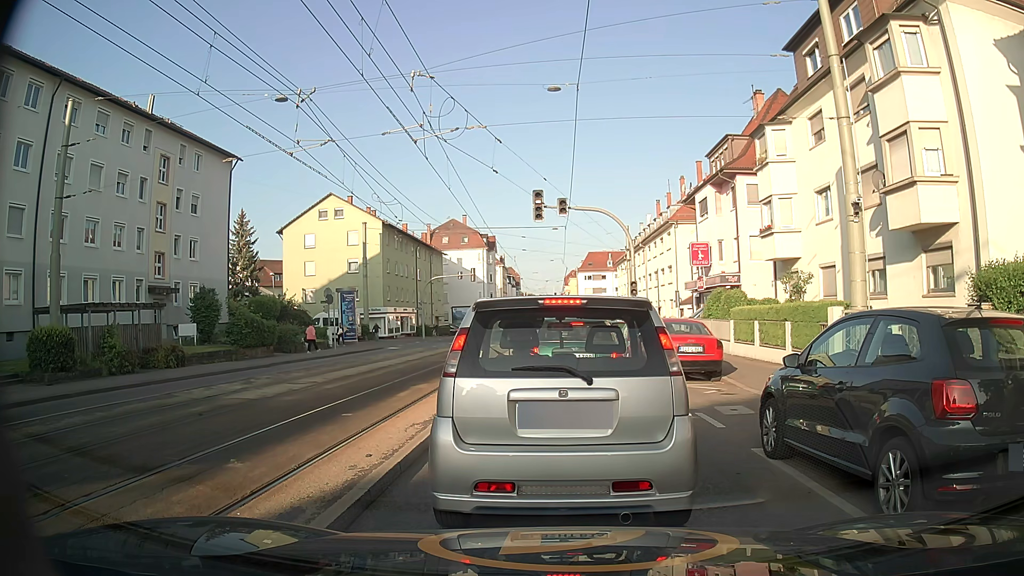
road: secondary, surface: asphalt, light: Day
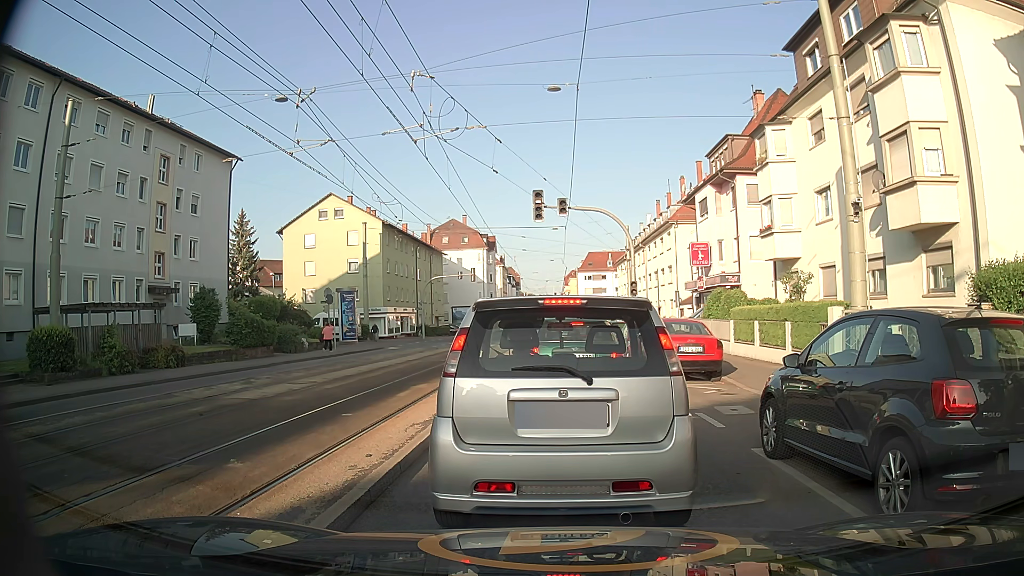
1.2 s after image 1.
(0.0, 0.0) m; 0°
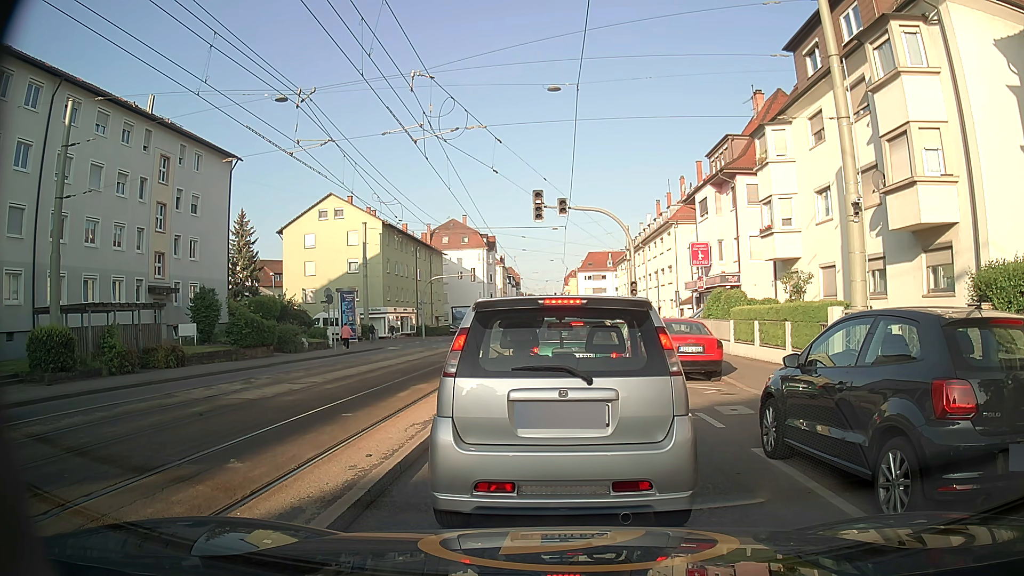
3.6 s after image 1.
(0.0, 0.0) m; 0°
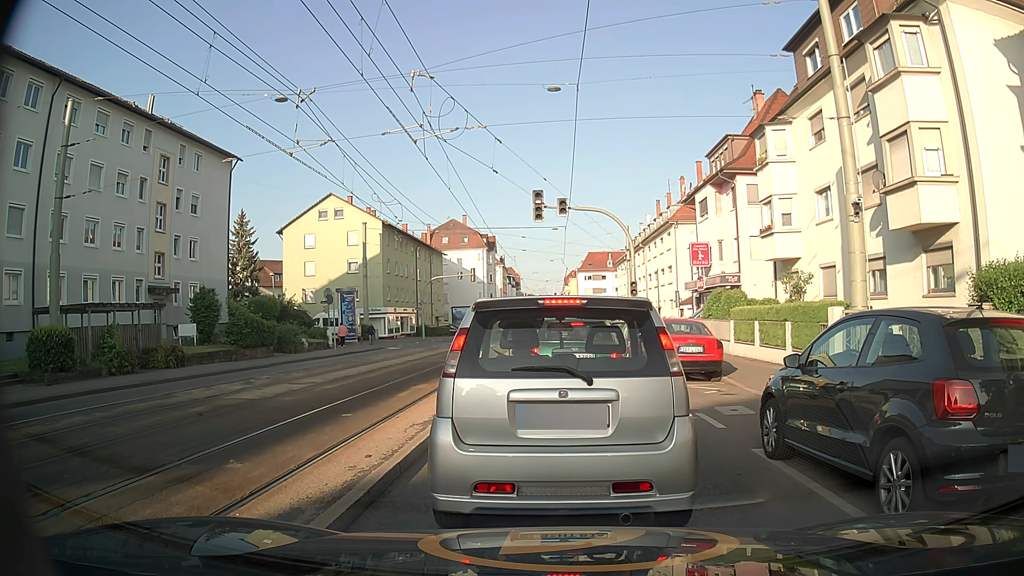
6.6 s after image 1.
(0.0, 0.0) m; 0°
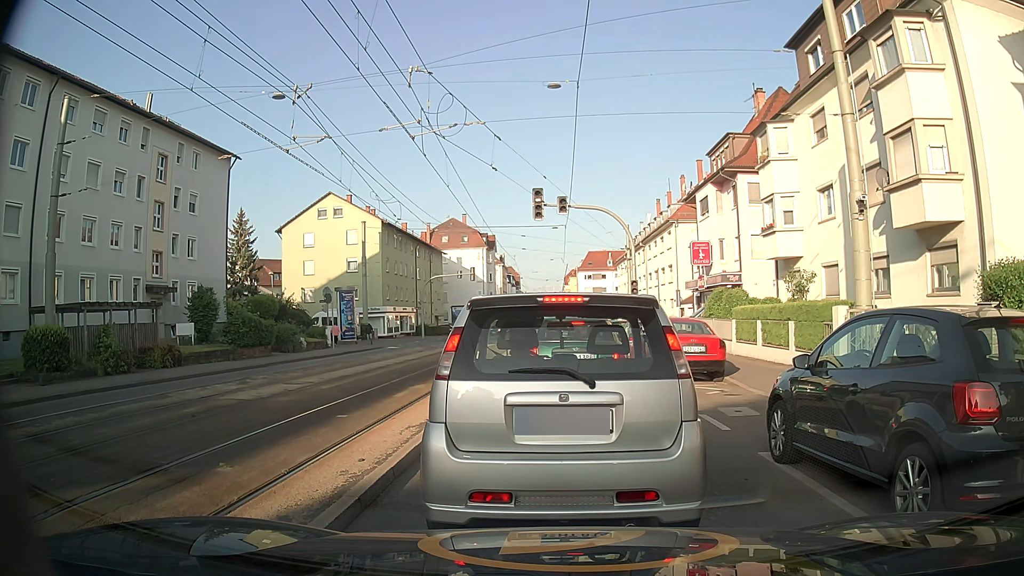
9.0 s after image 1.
(0.0, +0.2) m; 0°
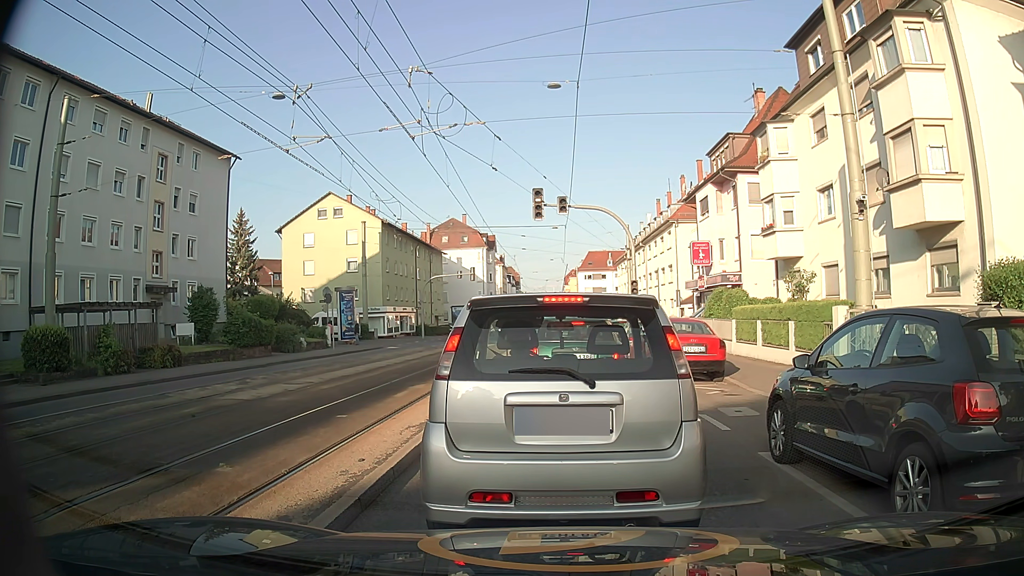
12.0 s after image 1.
(0.0, 0.0) m; 0°
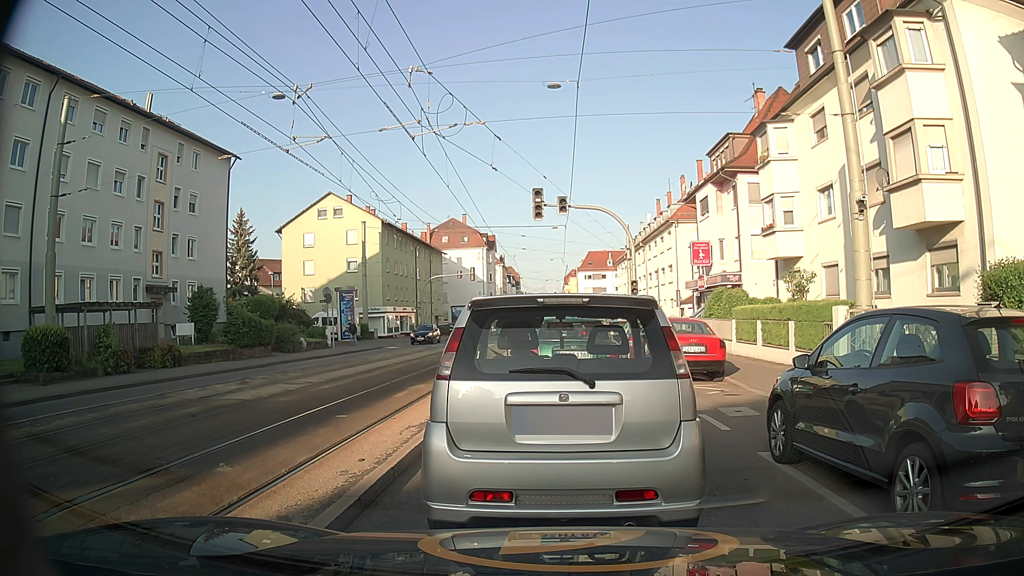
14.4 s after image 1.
(0.0, 0.0) m; 0°
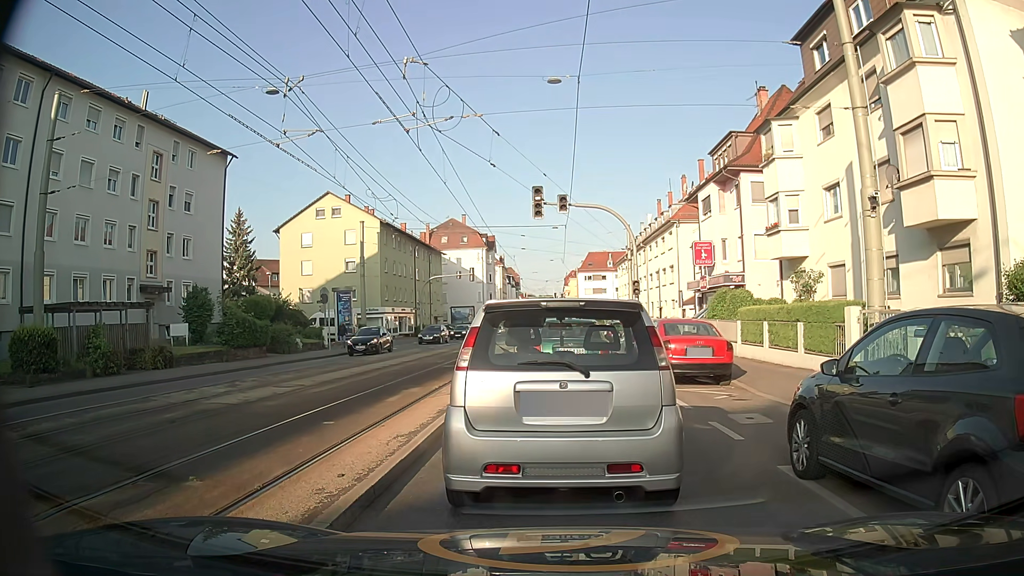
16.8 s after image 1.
(0.0, +0.6) m; 0°
